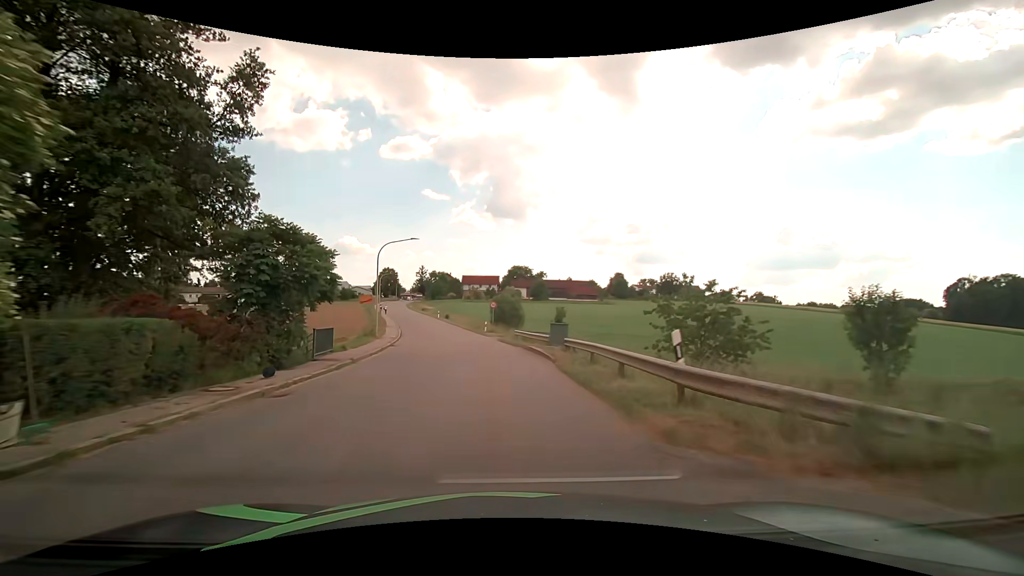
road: tertiary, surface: asphalt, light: Day
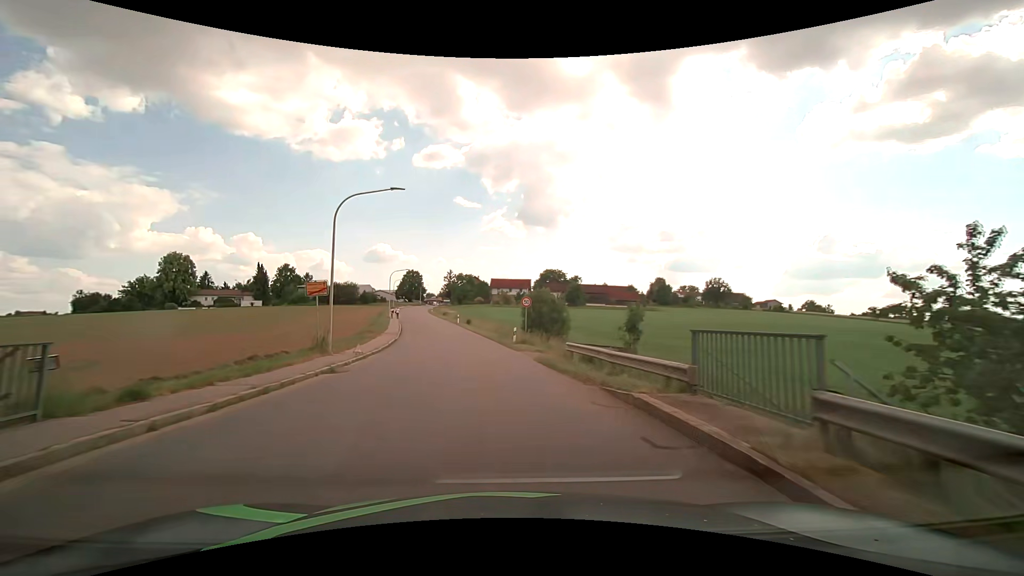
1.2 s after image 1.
(-0.4, +15.0) m; -3°
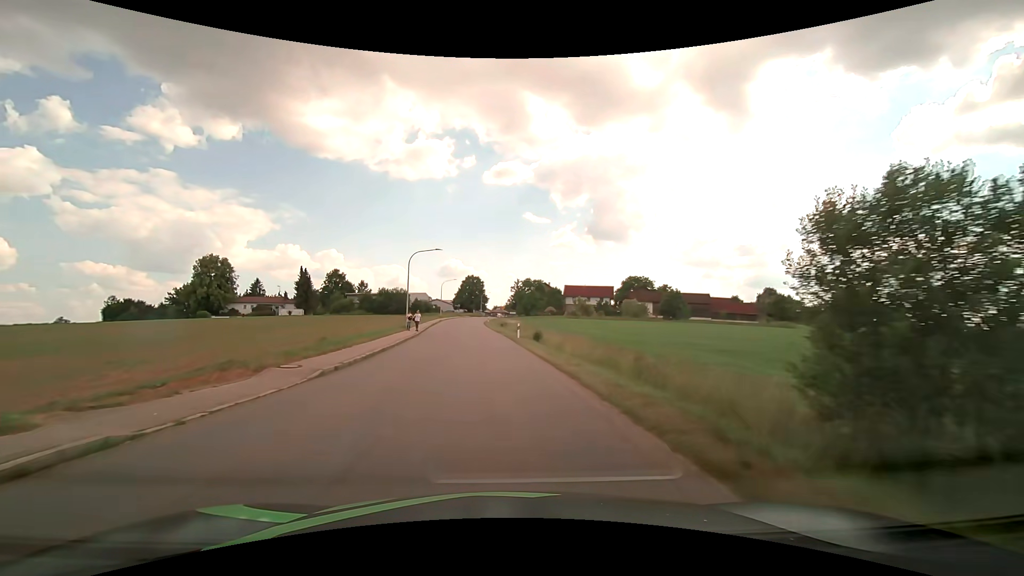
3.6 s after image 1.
(-2.0, +29.9) m; -8°
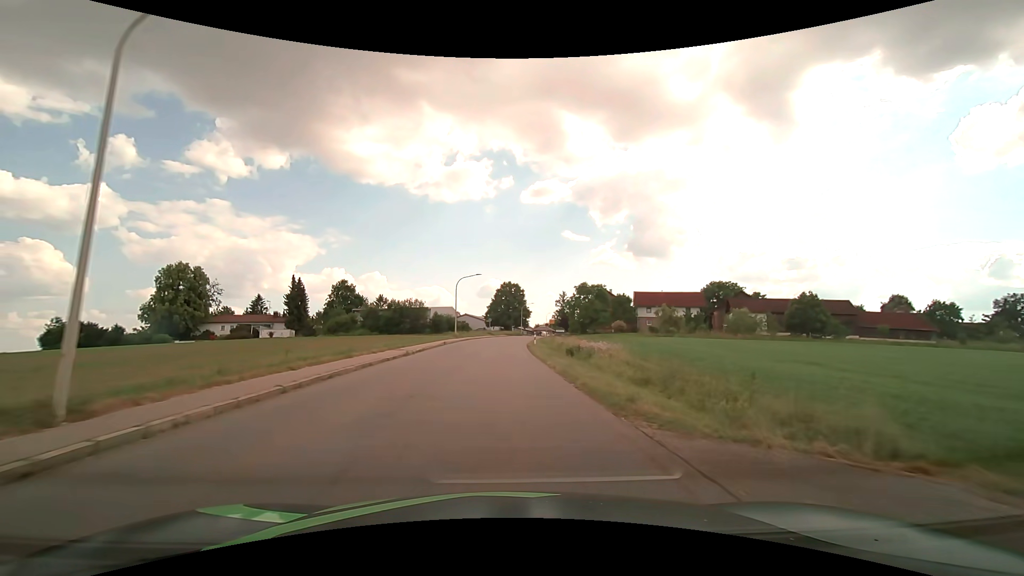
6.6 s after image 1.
(-1.8, +36.8) m; -5°
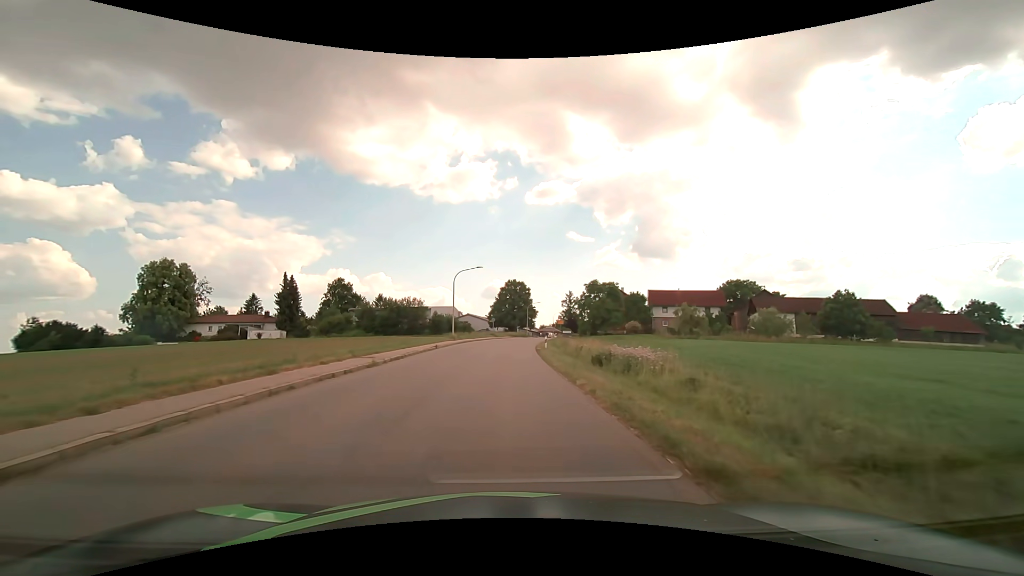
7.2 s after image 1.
(0.0, +7.3) m; 0°
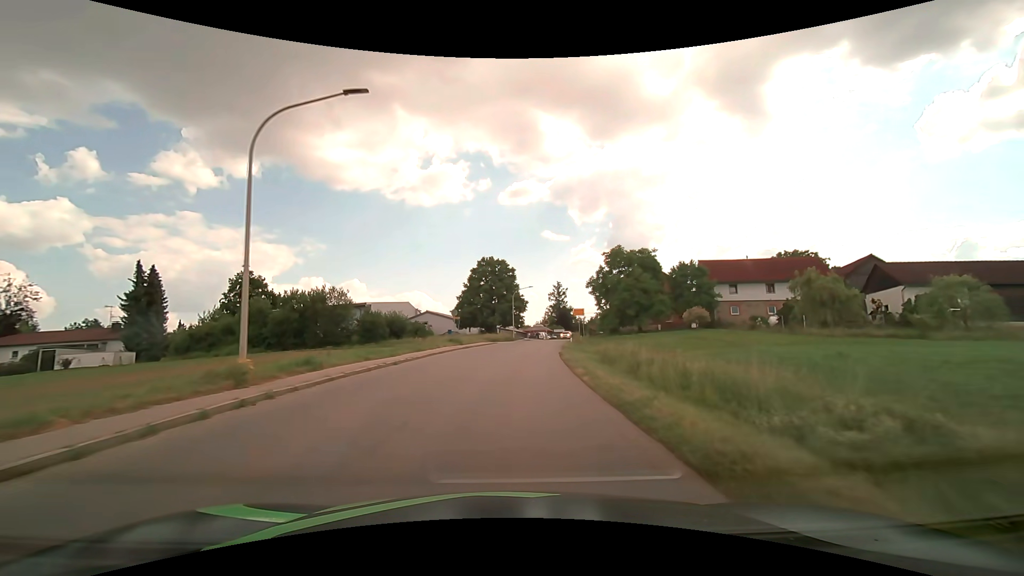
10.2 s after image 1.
(+0.3, +37.2) m; +3°
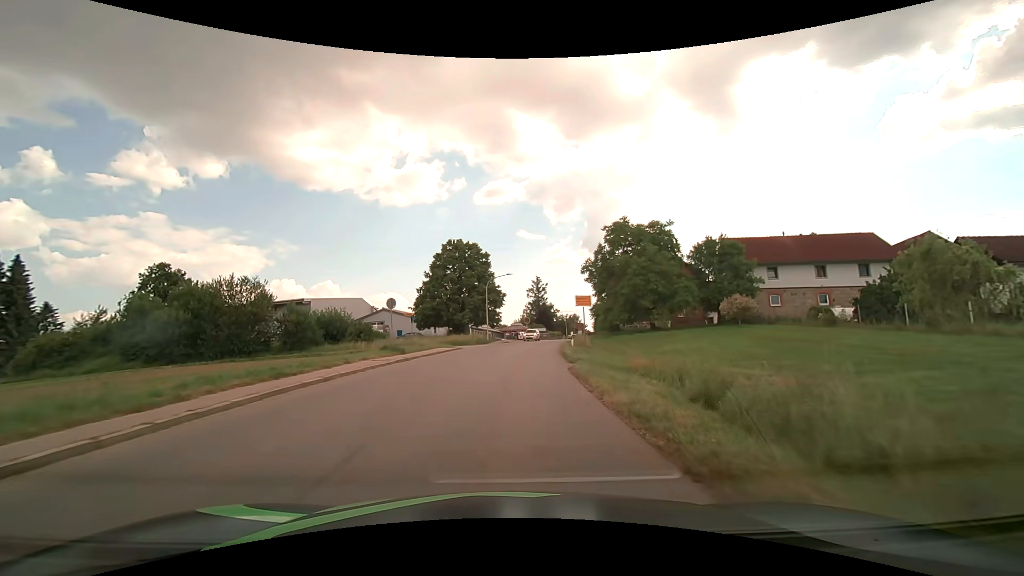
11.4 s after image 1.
(+0.4, +15.1) m; +3°
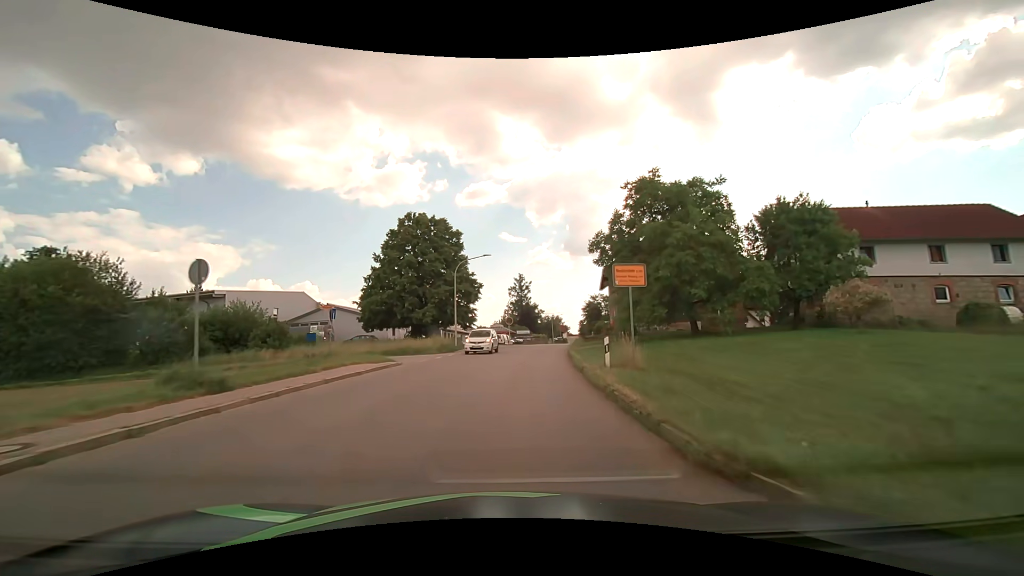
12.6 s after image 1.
(+0.3, +15.1) m; +2°
(0, +10) (+1, +20) (+1, +30) (+2, +40) (+4, +50) (+5, +60) (+7, +70) (+9, +79) (+11, +89) (+13, +99) m
